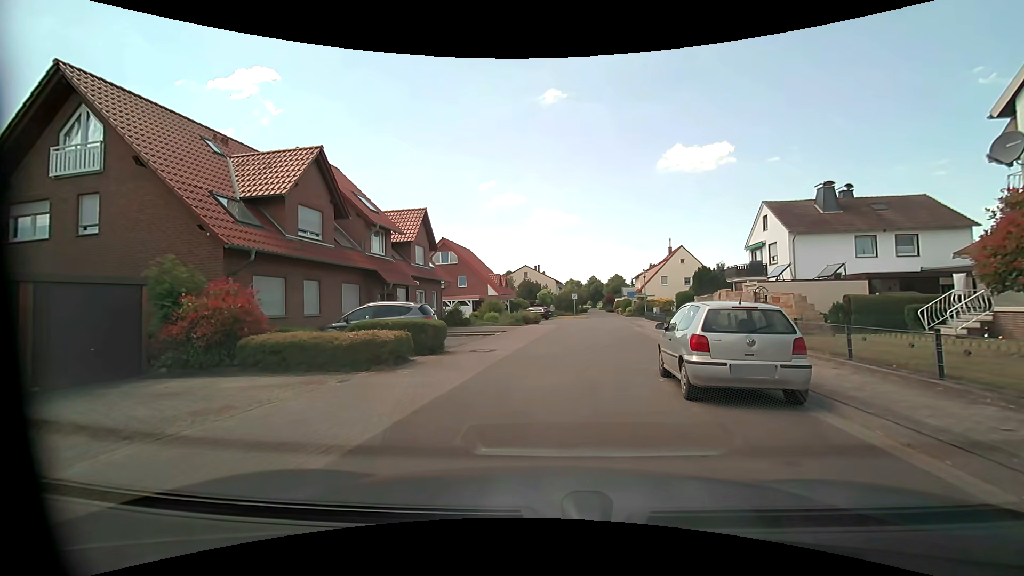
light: Day
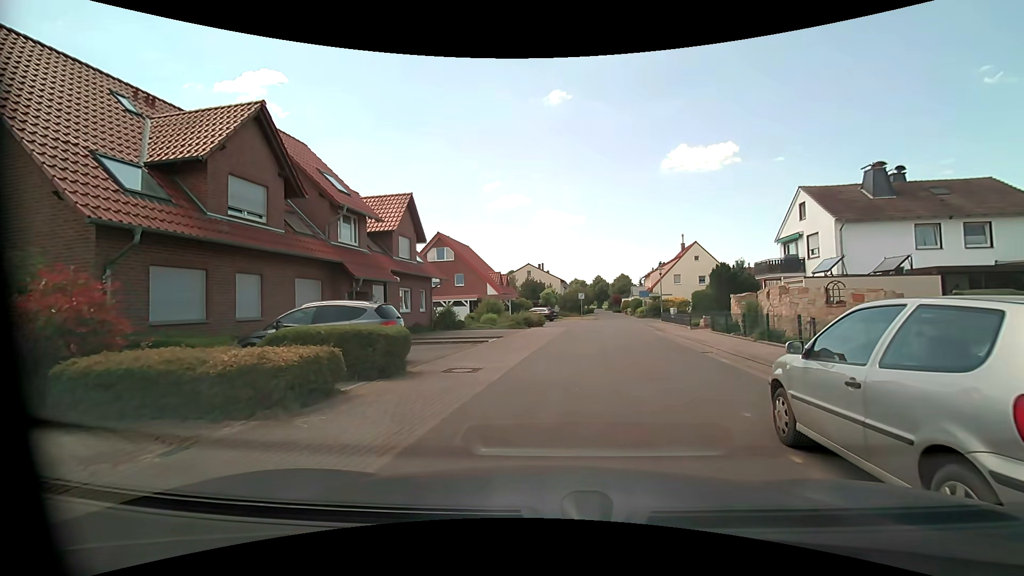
(-0.1, +4.7) m; -2°
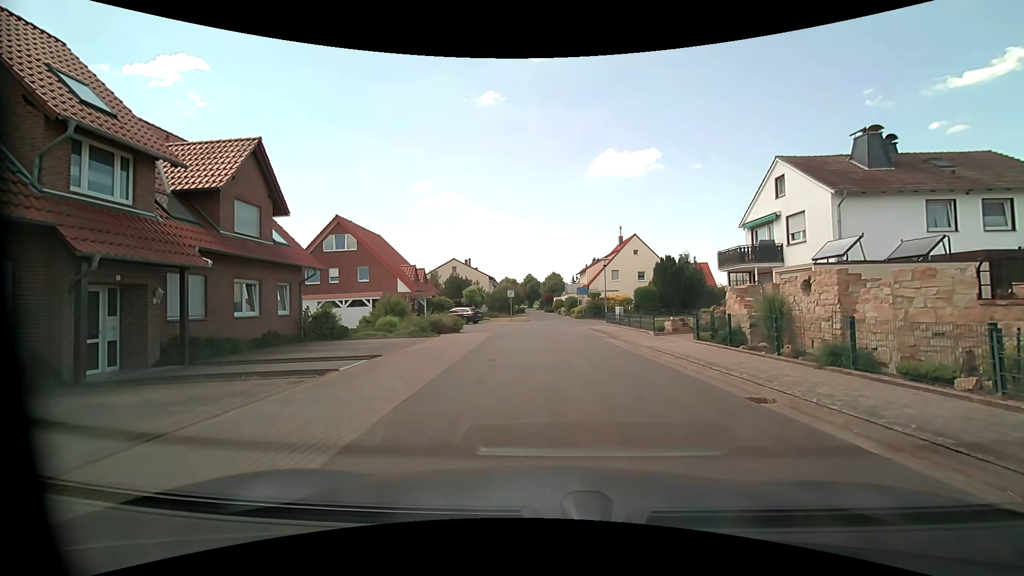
(+0.6, +8.6) m; +7°
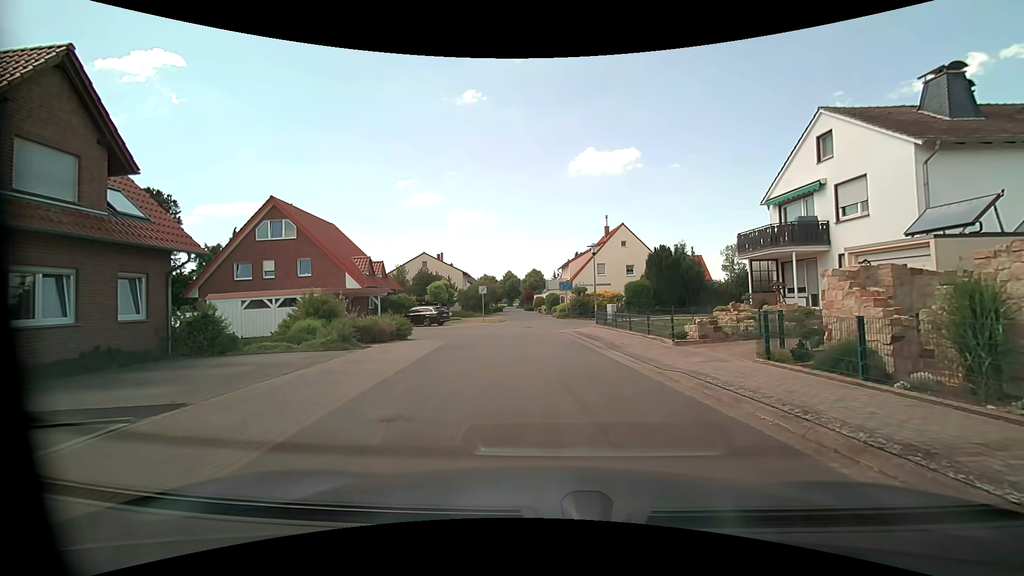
(+0.3, +6.8) m; +3°
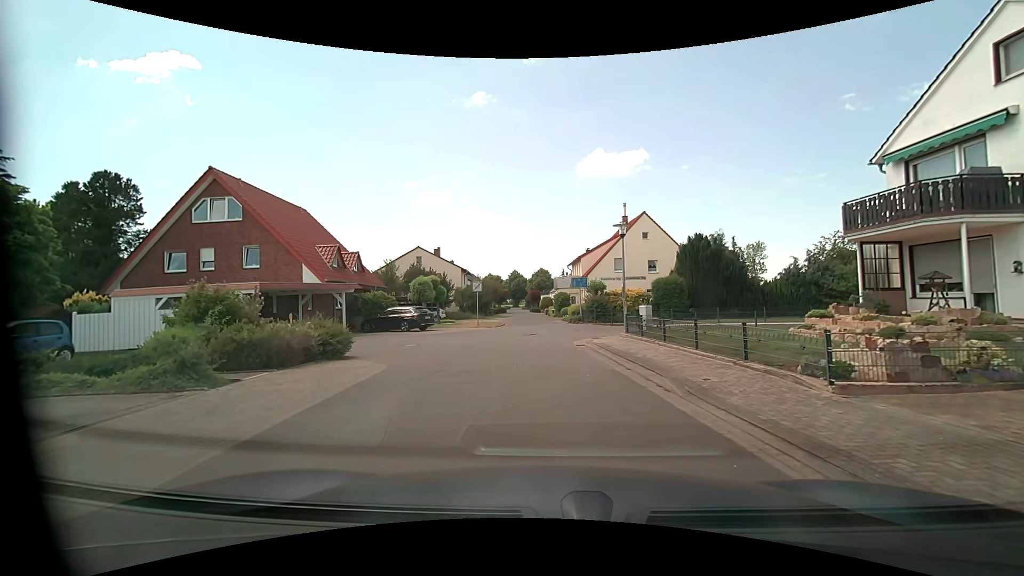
(0.0, +7.8) m; -1°
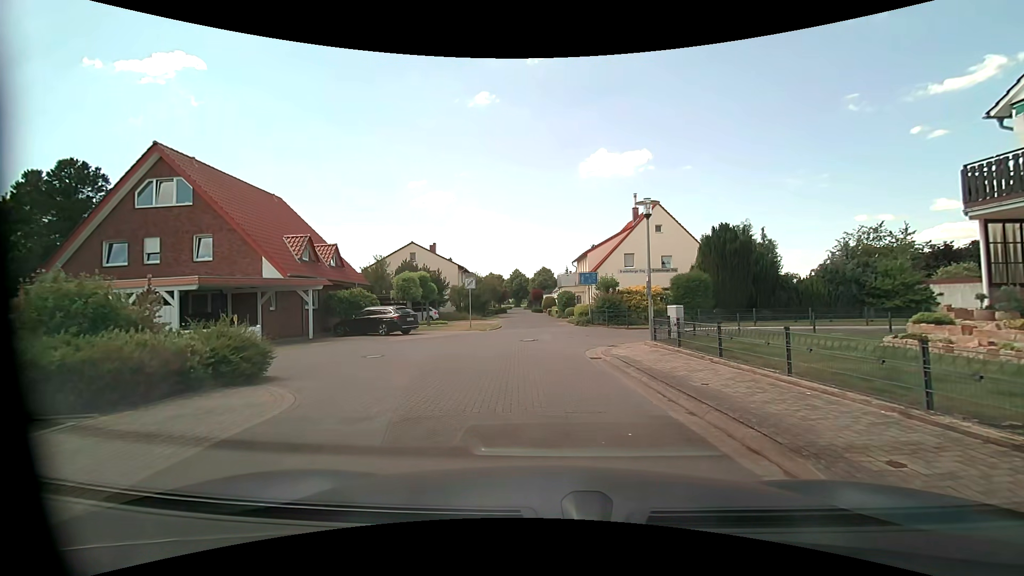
(+0.1, +4.4) m; 0°
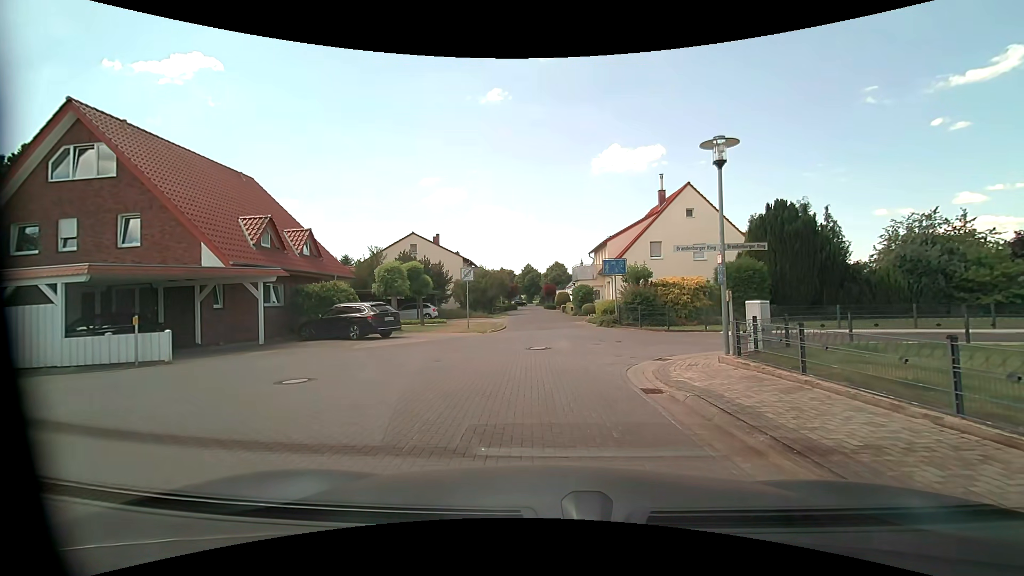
(0.0, +5.3) m; -1°
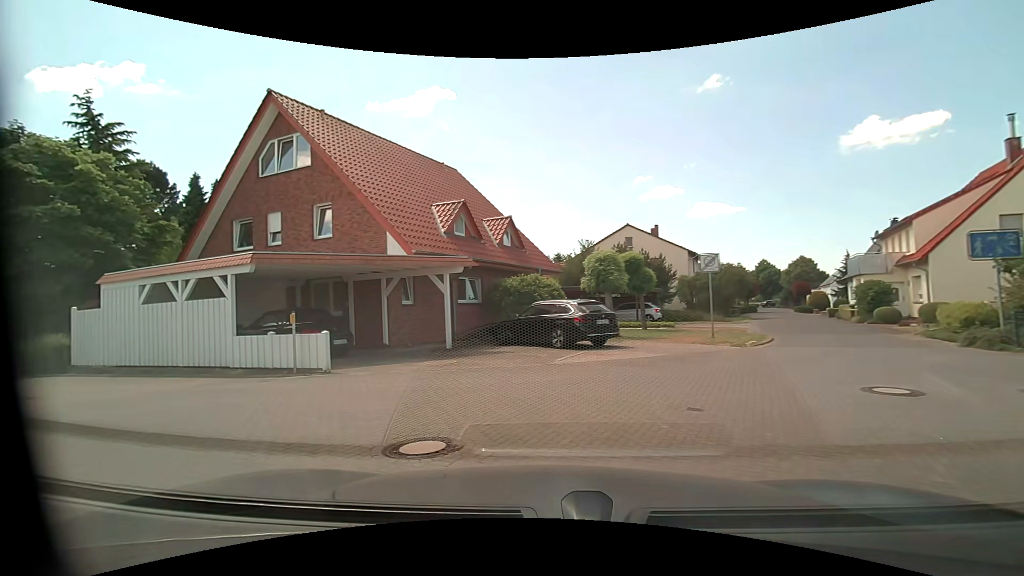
(-0.8, +5.5) m; -24°
(-5, +8) (-14, +13) (-23, +16) (-33, +20) (-43, +21) (-52, +20) (-62, +16) (-69, +10) (-78, +5) (-88, +7) m
